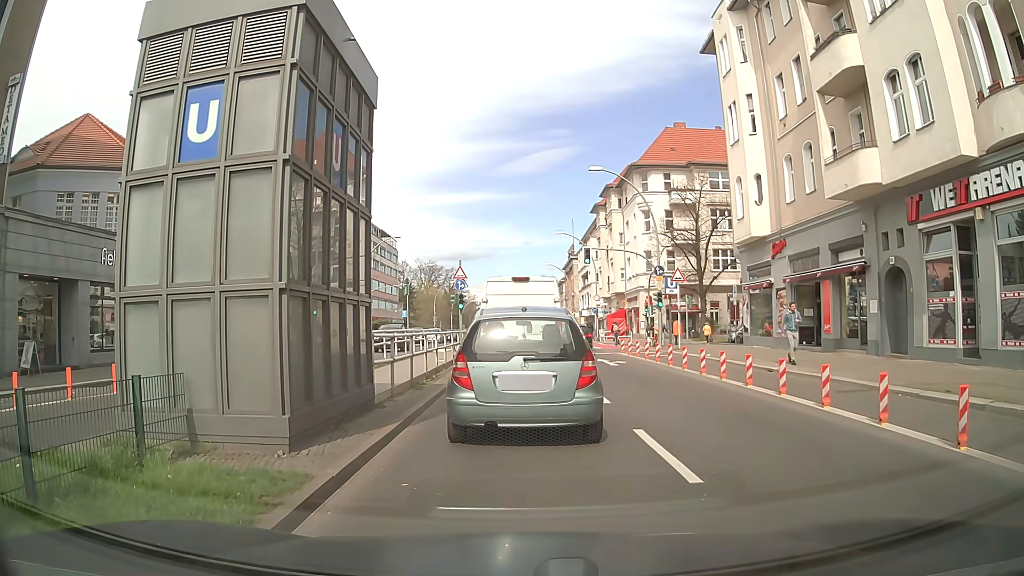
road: primary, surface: asphalt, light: Day
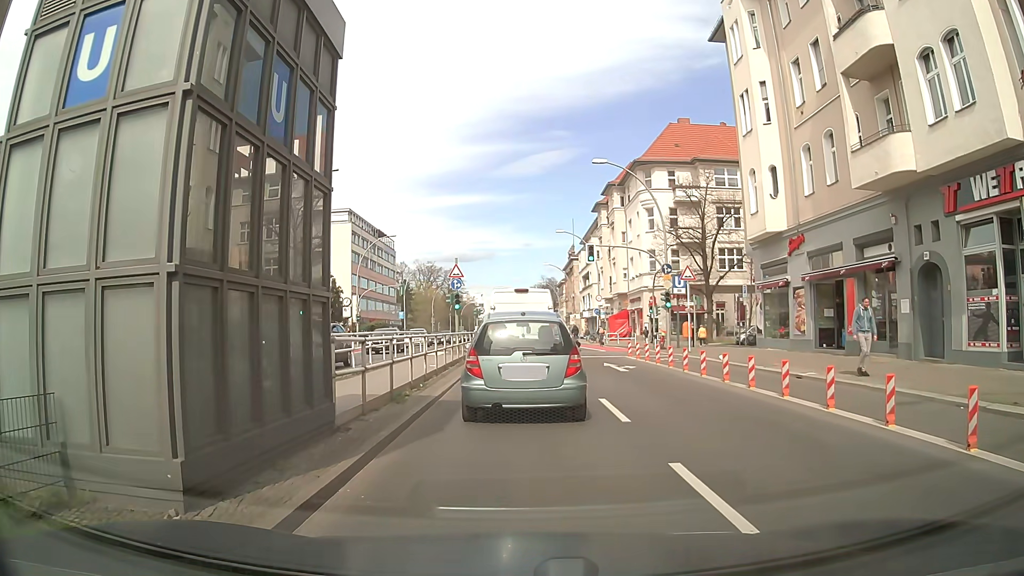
(0.0, +2.3) m; +1°
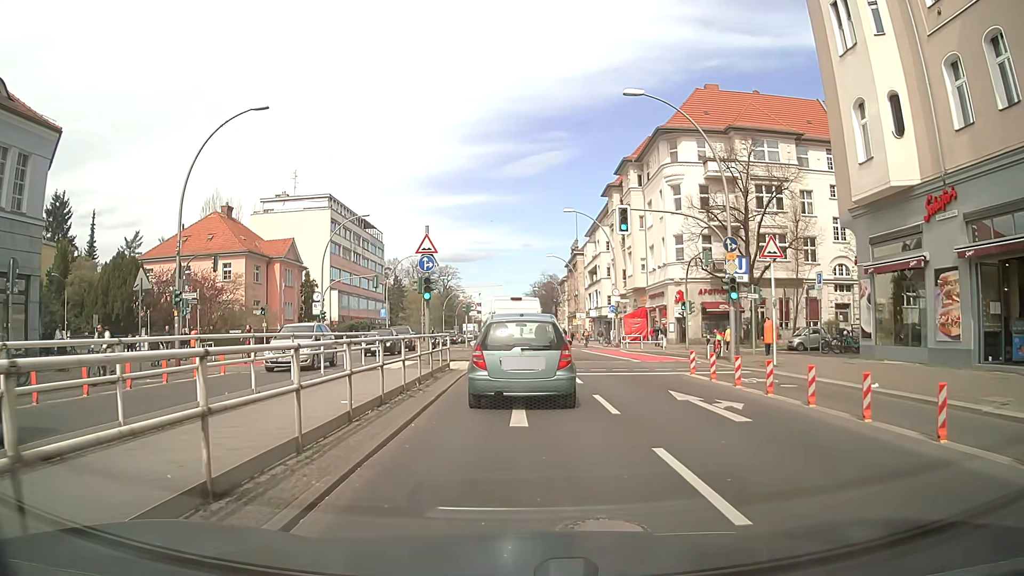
(0.0, +11.6) m; 0°
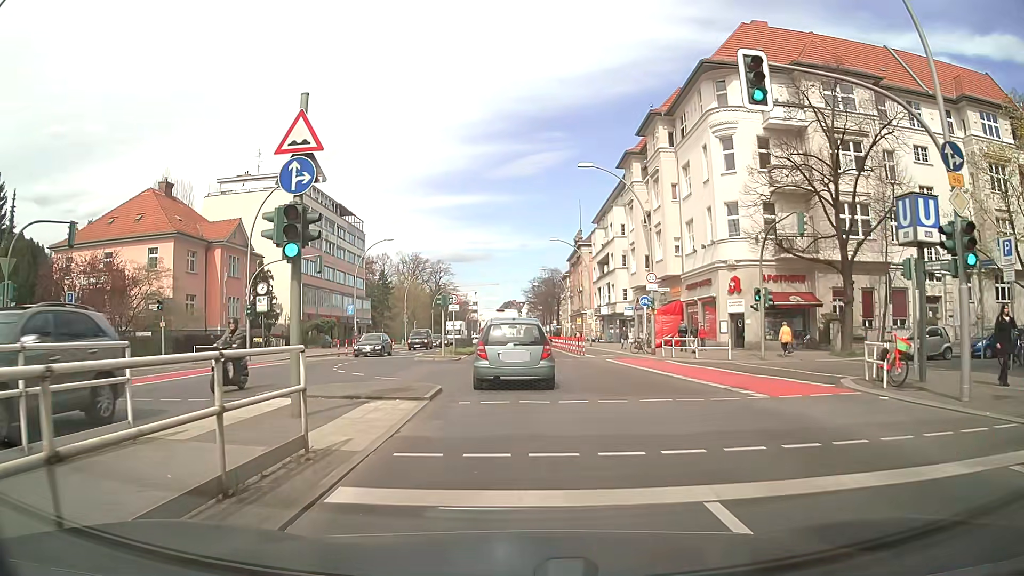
(0.0, +14.5) m; 0°
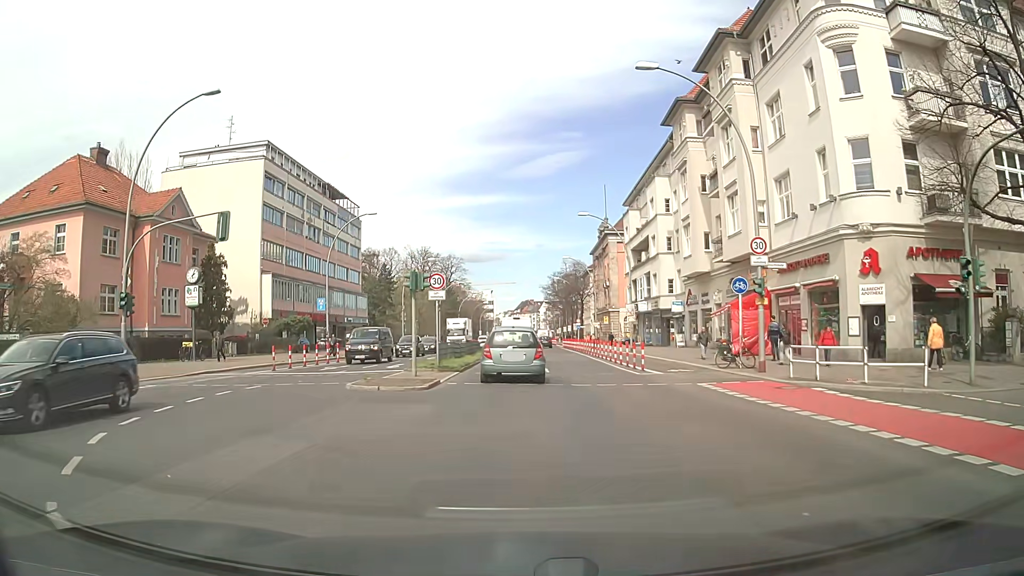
(-0.1, +14.7) m; -2°
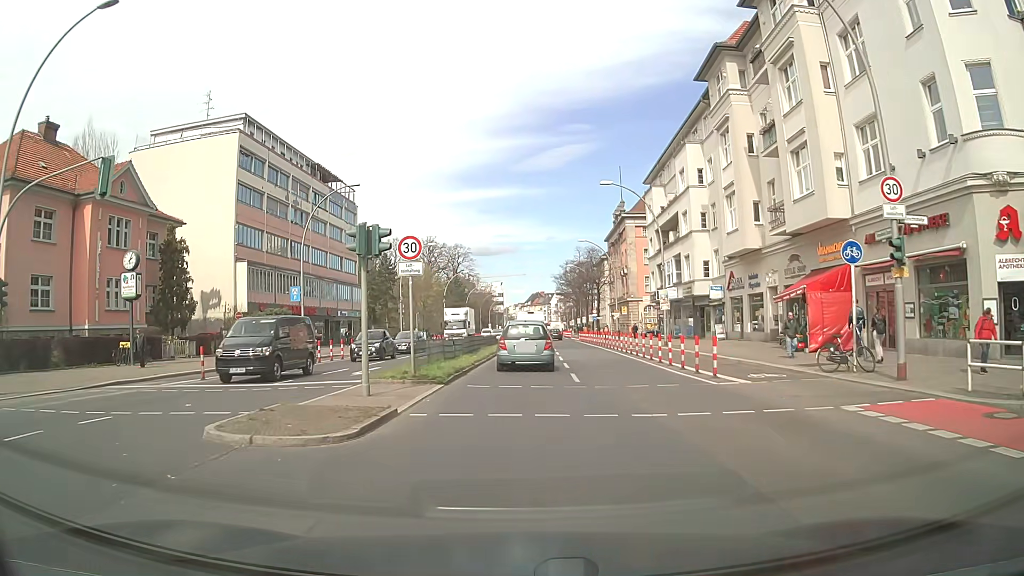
(0.0, +8.2) m; -1°
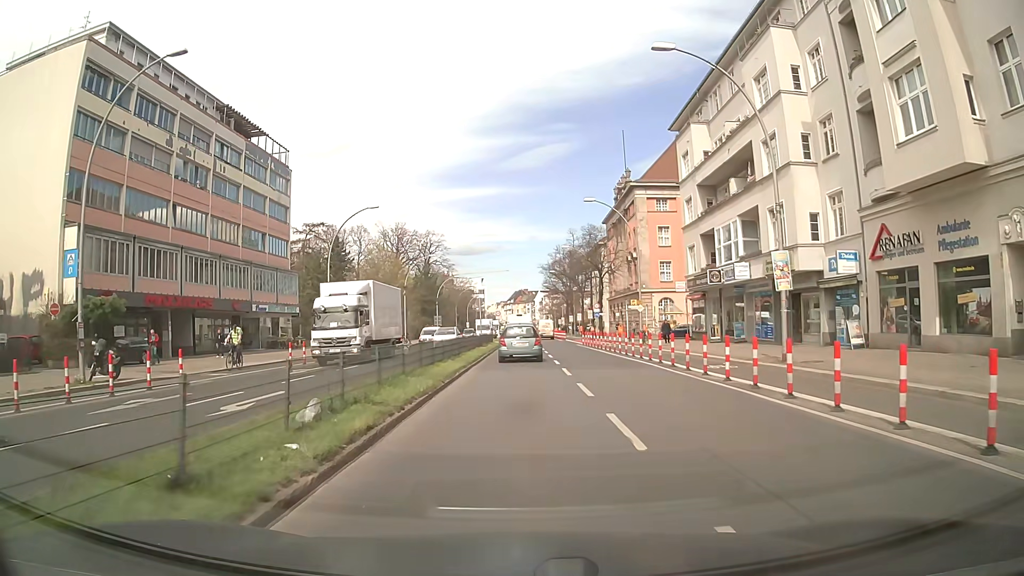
(+0.2, +21.5) m; +1°
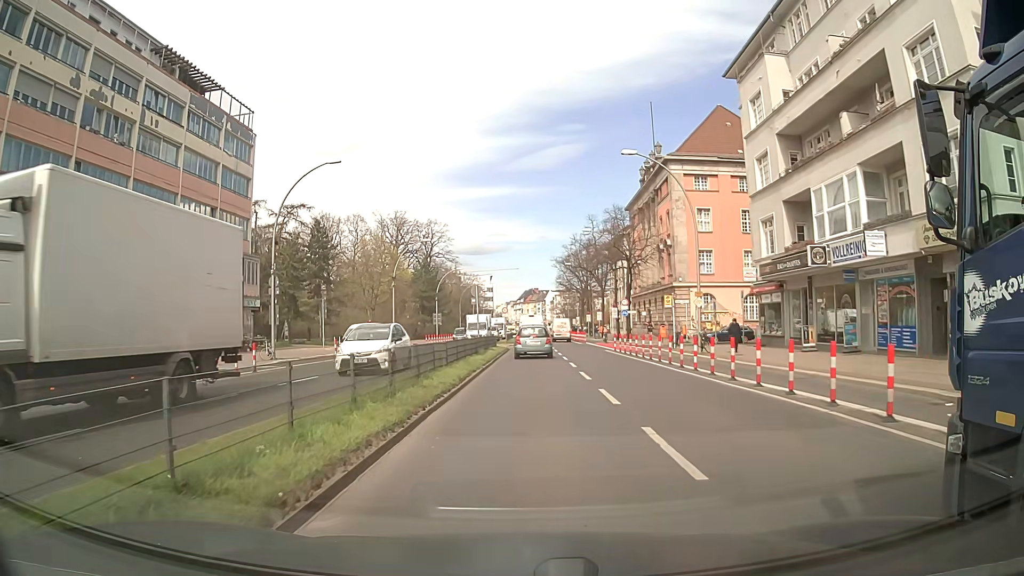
(0.0, +13.2) m; 0°
(0, +10) (0, +20) (0, +30) (+1, +40) (+1, +50) (+1, +60) (+1, +70) (+2, +80) (+2, +90) (+2, +100) m
